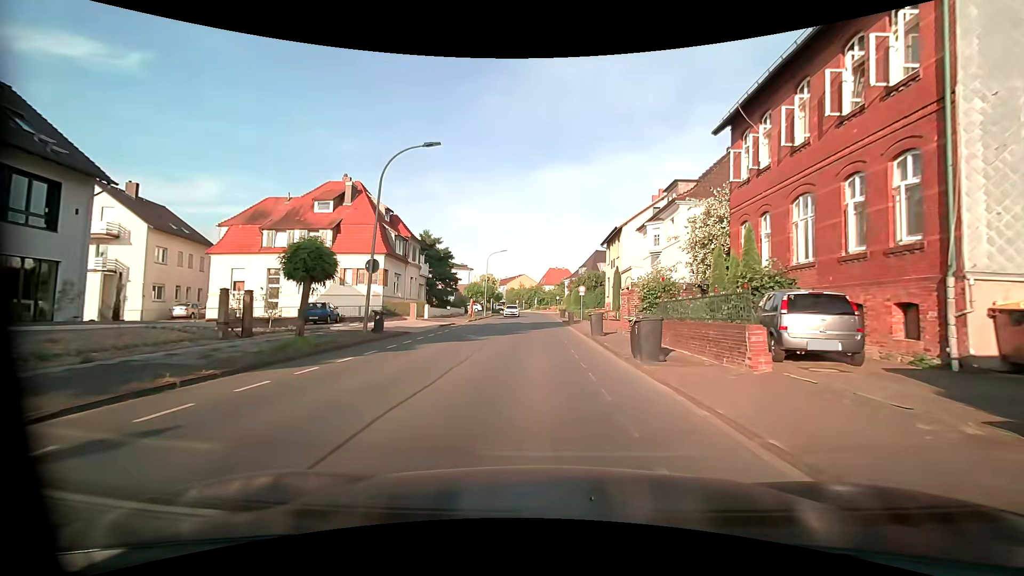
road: tertiary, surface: asphalt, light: Day
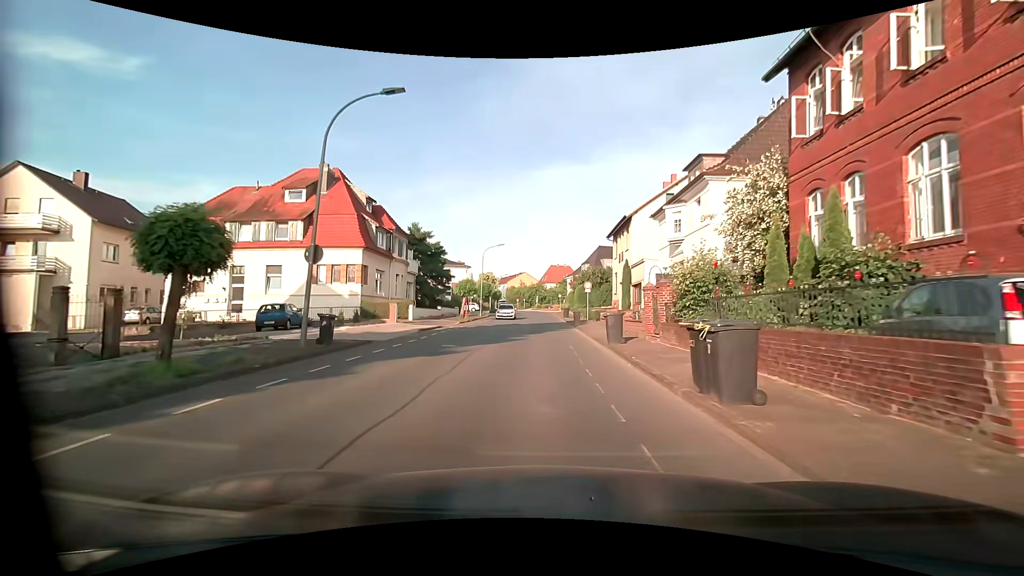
(0.0, +5.0) m; 0°
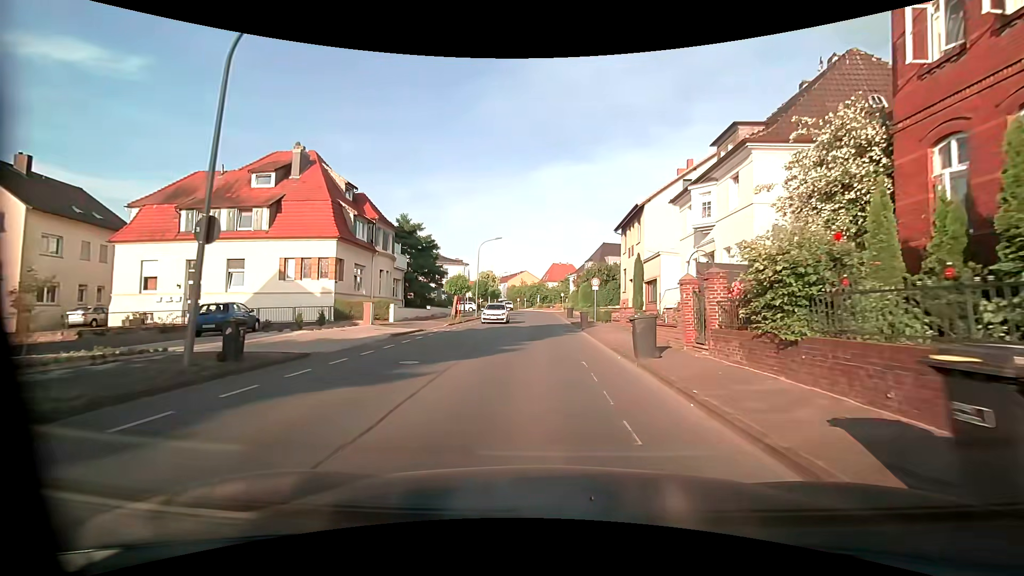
(0.0, +4.8) m; -2°
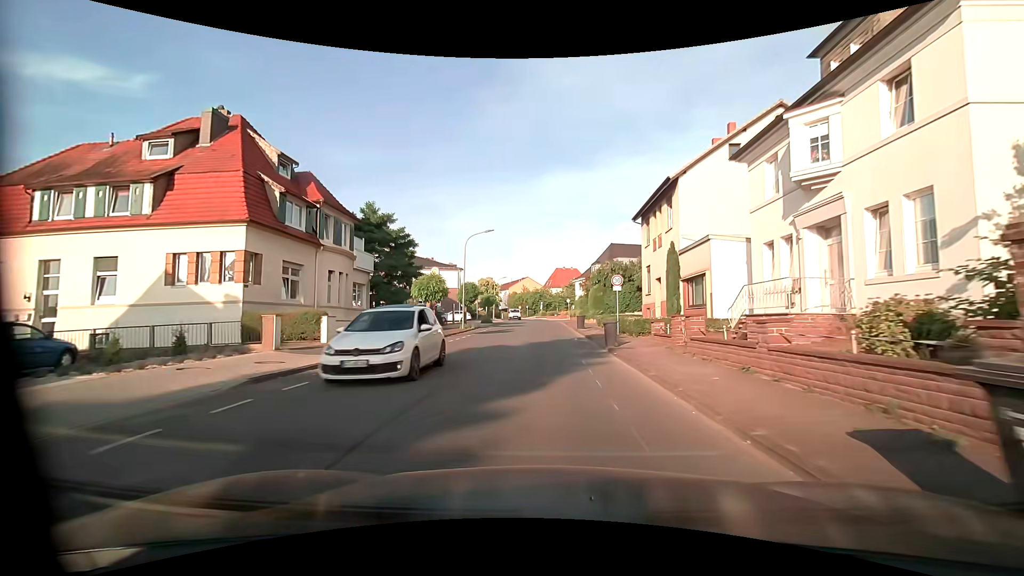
(+0.2, +9.9) m; +1°
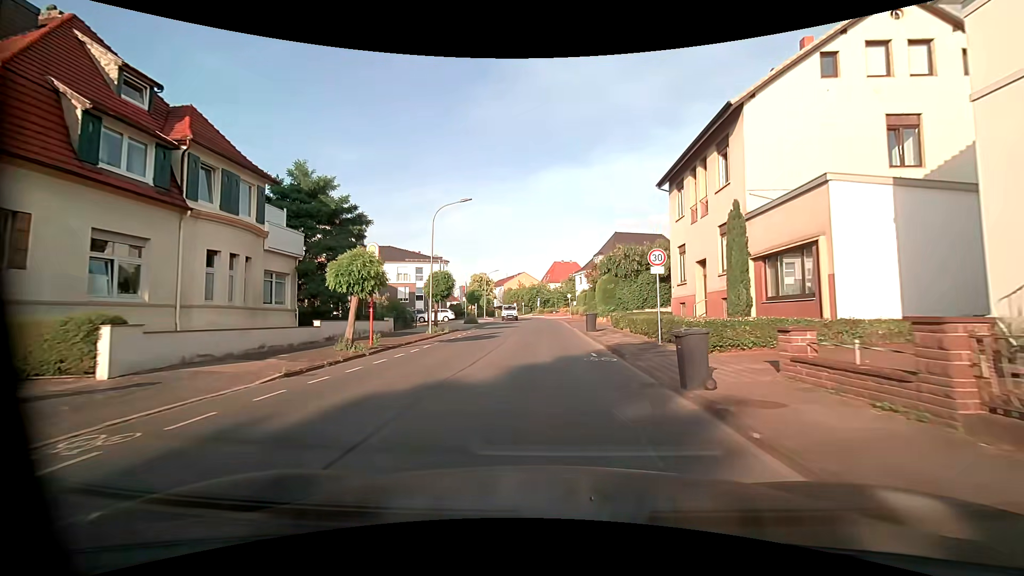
(0.0, +10.4) m; 0°
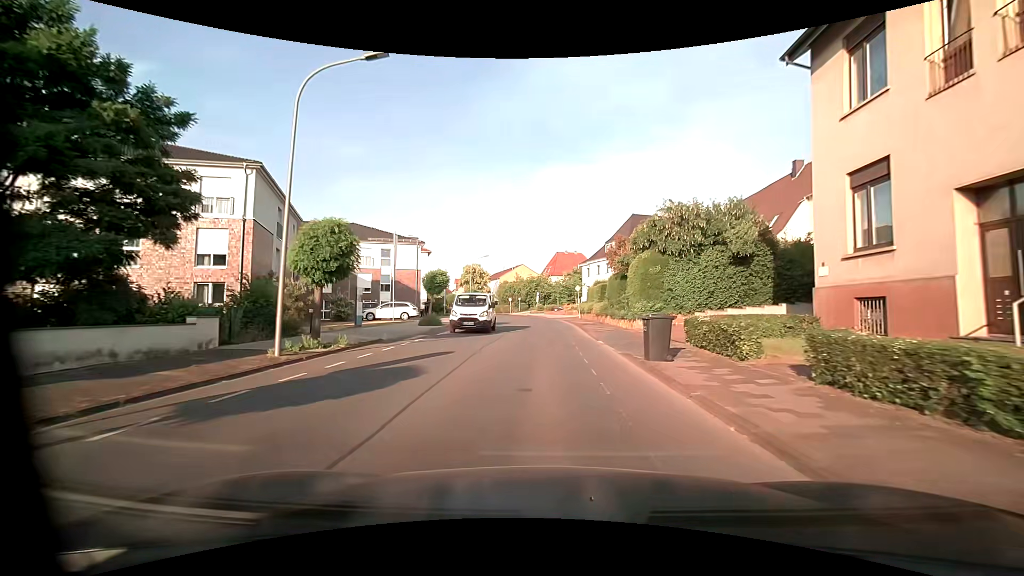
(-0.1, +16.5) m; 0°
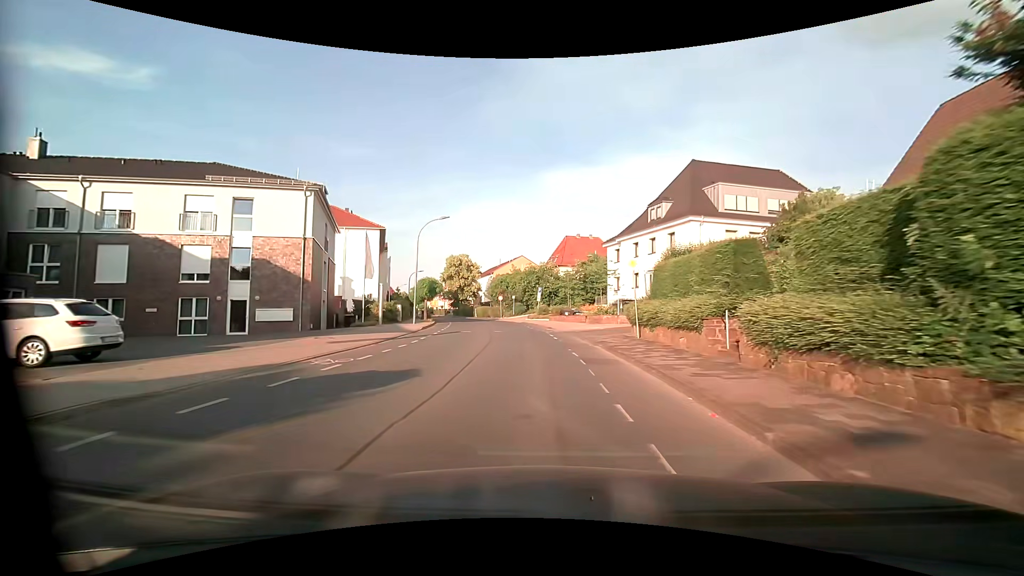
(-0.1, +29.1) m; -1°
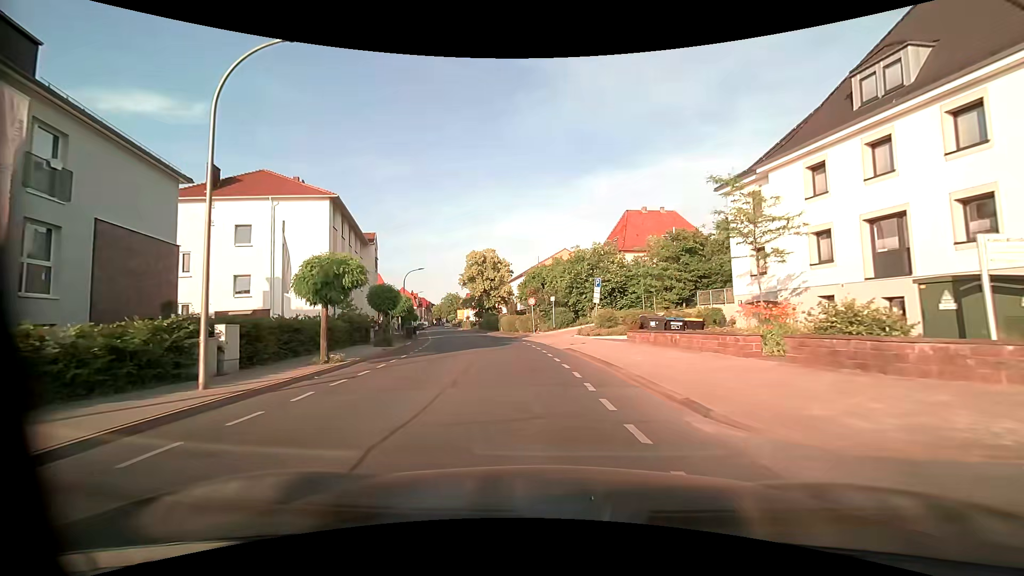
(-0.8, +25.6) m; -5°
(0, +10) (-1, +20) (-2, +30) (-4, +40) (-6, +49) (-8, +59) (-11, +69) (-13, +79) (-16, +88) (-18, +98) m
